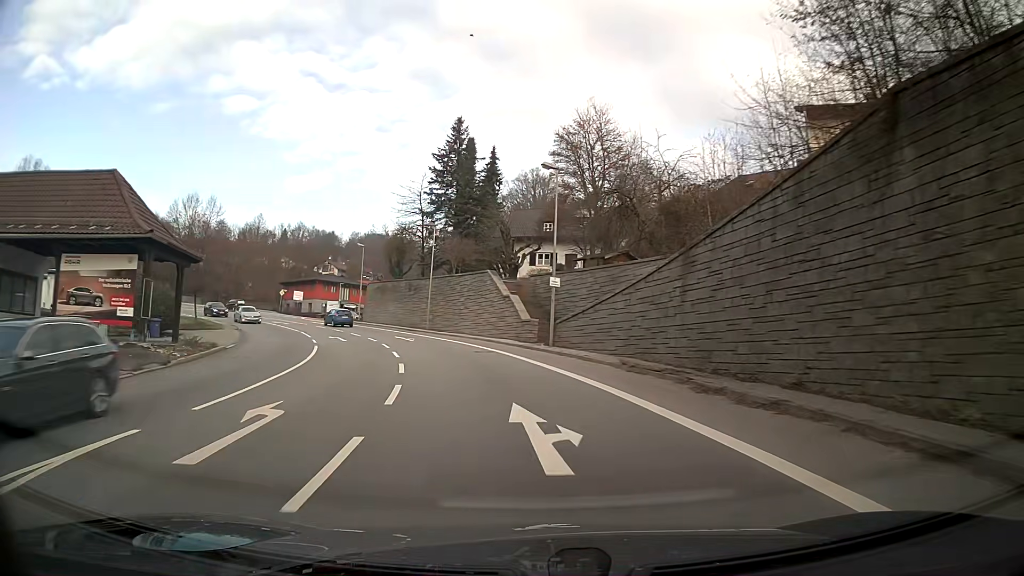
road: primary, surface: asphalt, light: Day
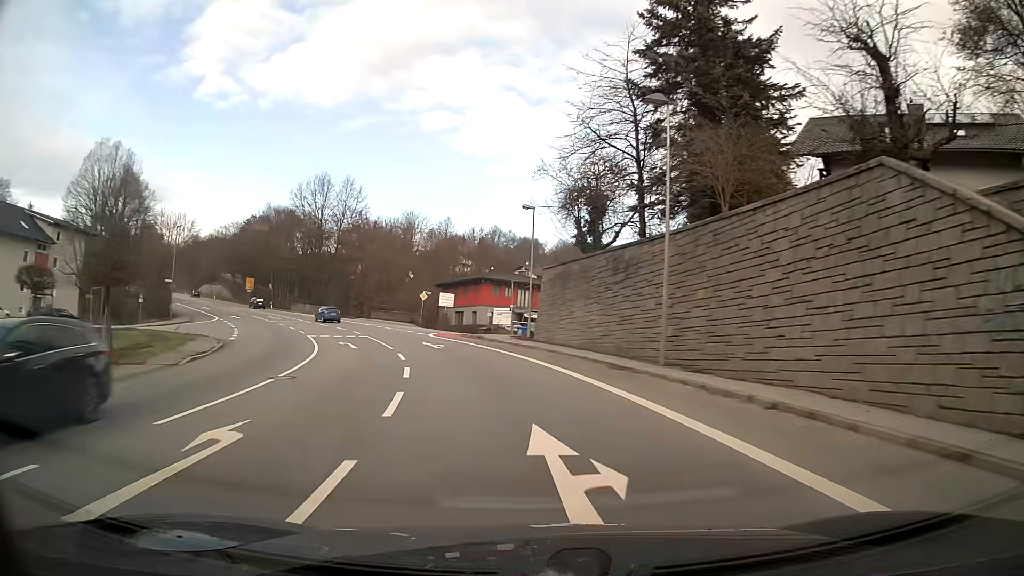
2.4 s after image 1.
(-5.0, +31.2) m; -18°
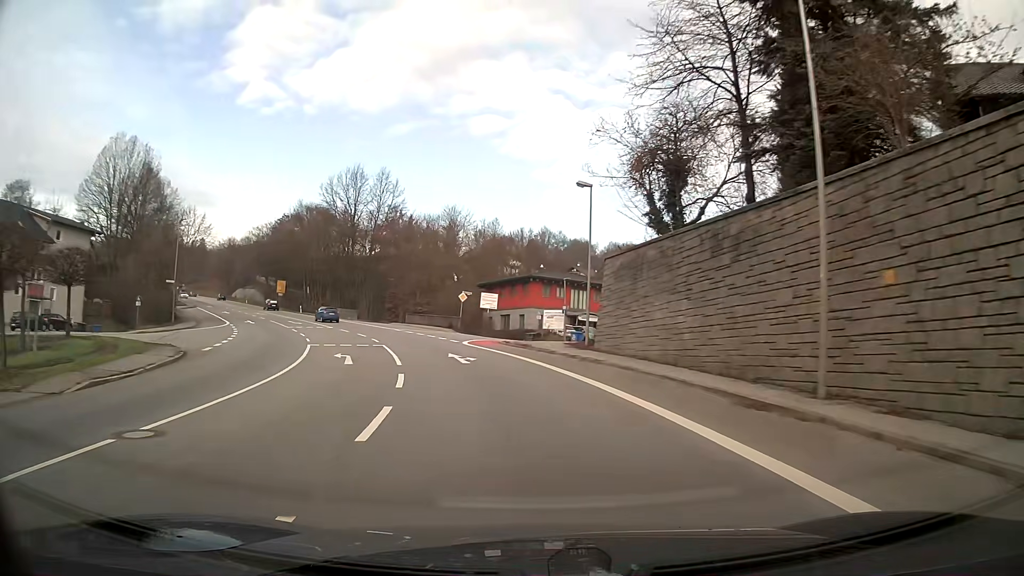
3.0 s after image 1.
(-0.3, +8.0) m; -4°
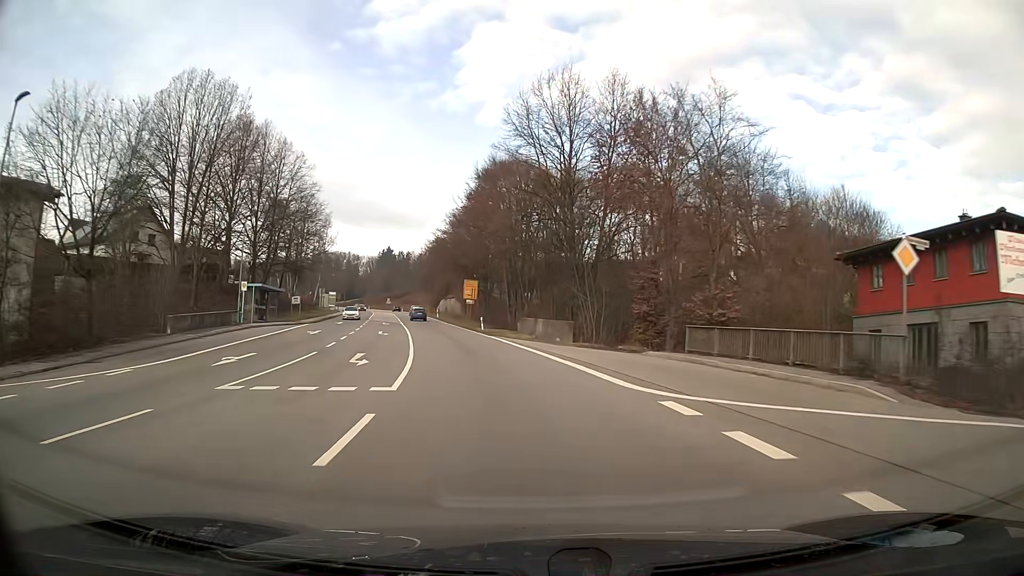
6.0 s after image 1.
(-7.5, +39.8) m; -21°
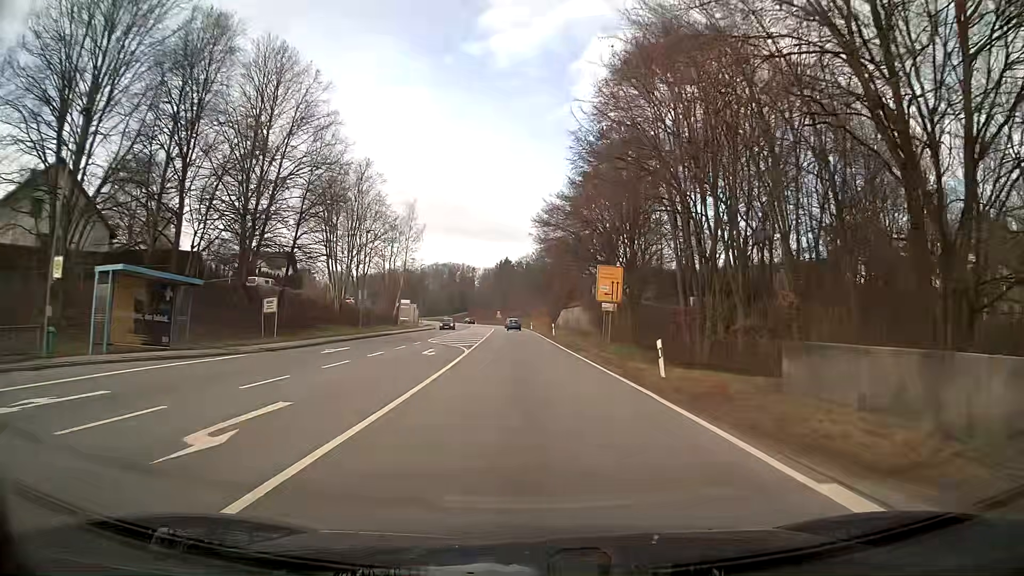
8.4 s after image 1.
(-3.4, +33.0) m; -9°
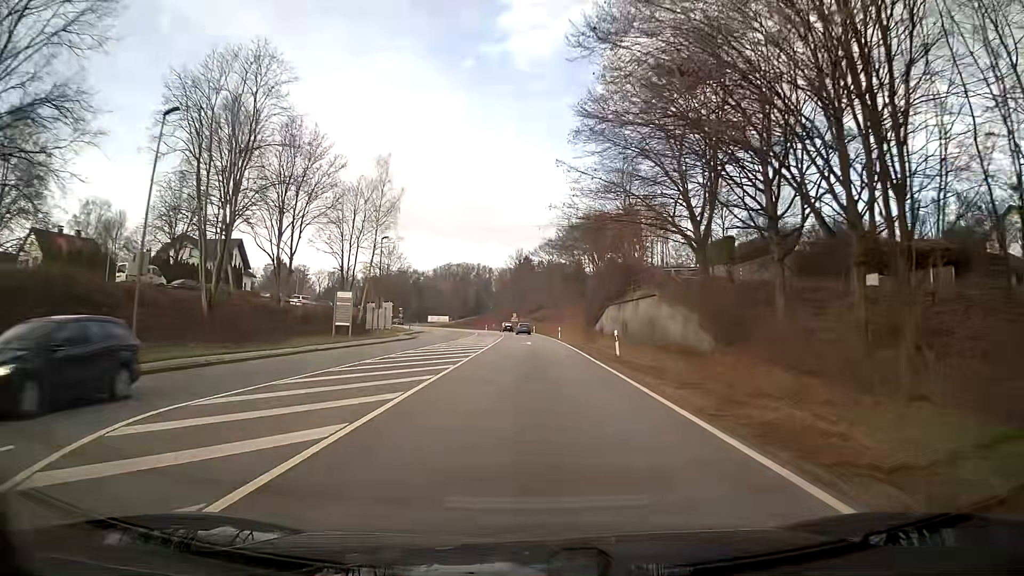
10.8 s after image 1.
(-0.6, +34.2) m; -2°
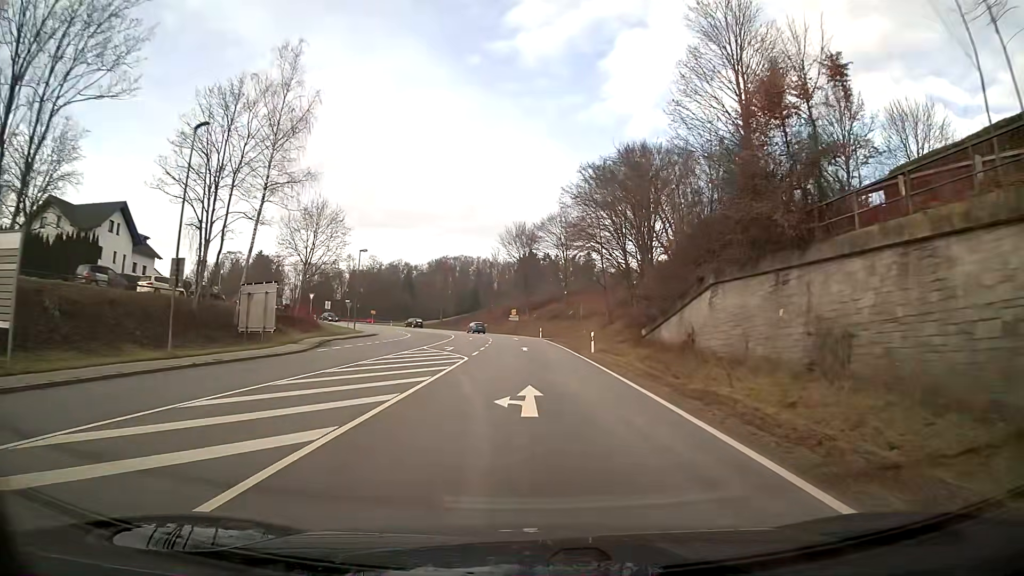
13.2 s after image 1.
(0.0, +33.3) m; 0°
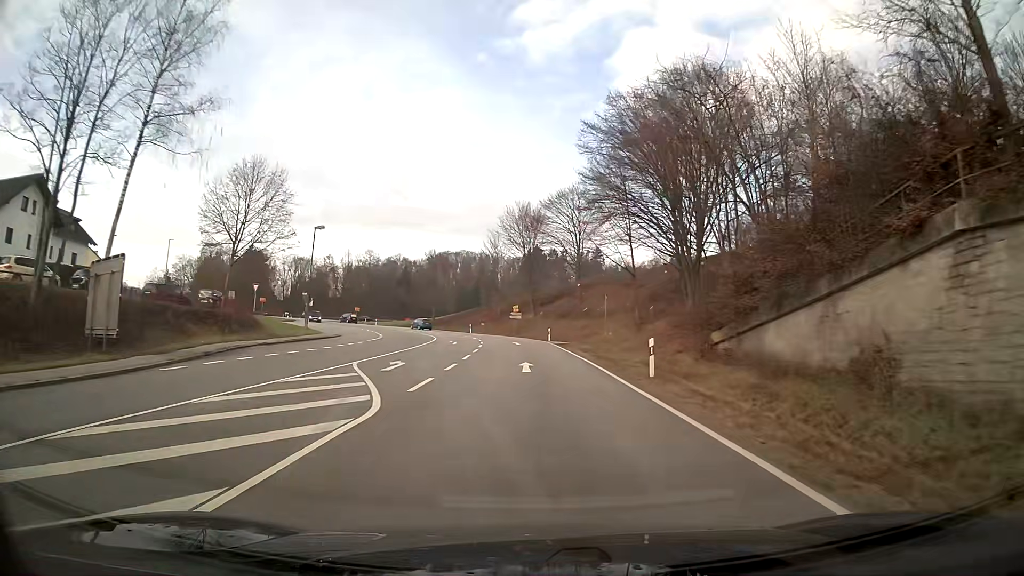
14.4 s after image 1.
(-0.1, +16.0) m; -1°
